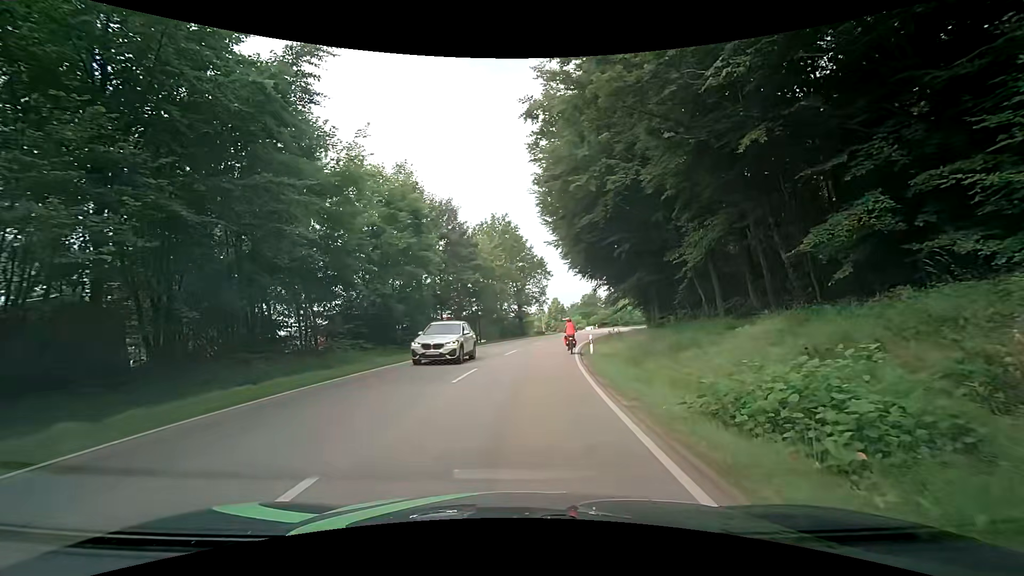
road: secondary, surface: asphalt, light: Day
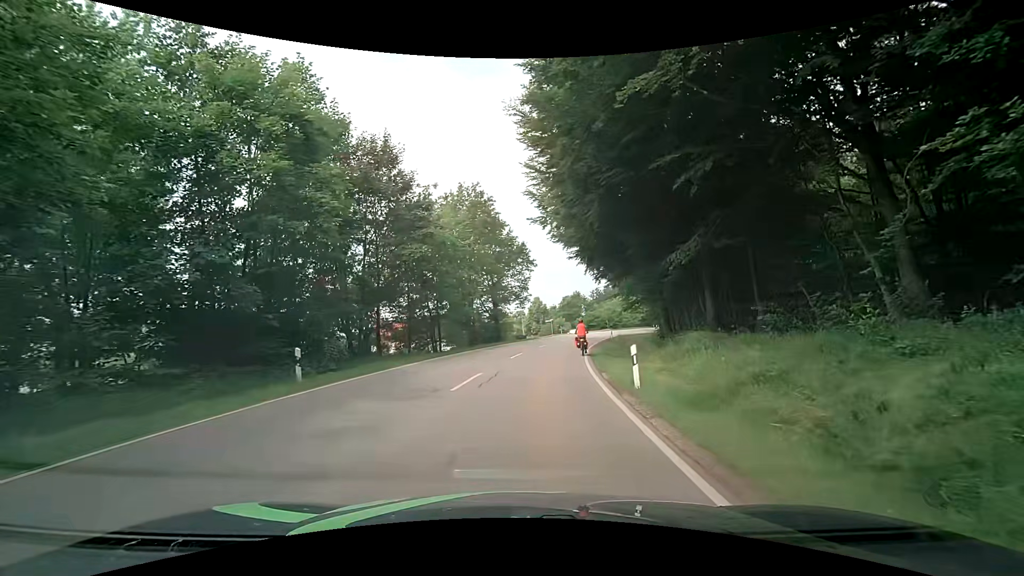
(+0.5, +13.1) m; +4°
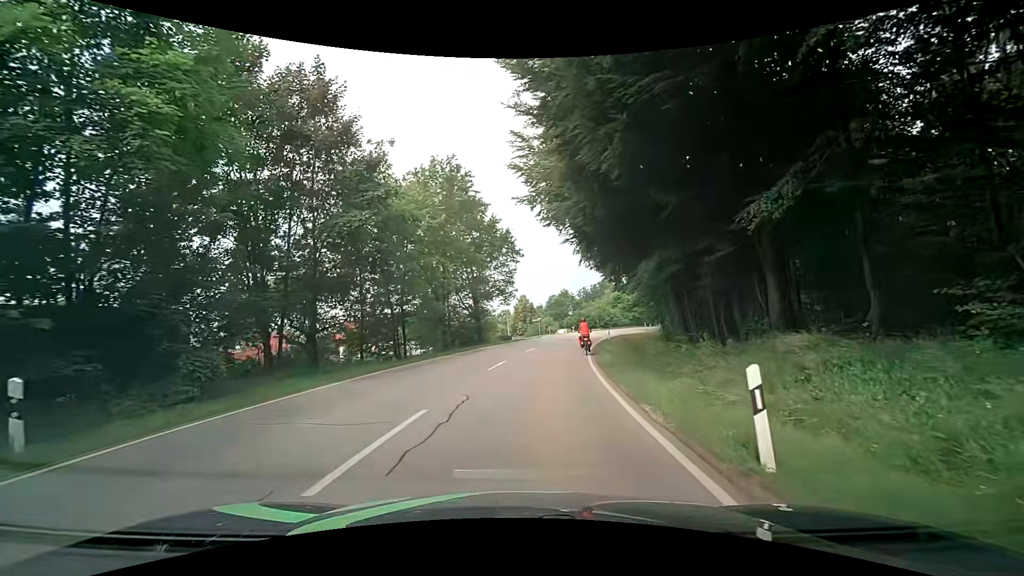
(0.0, +6.8) m; 0°
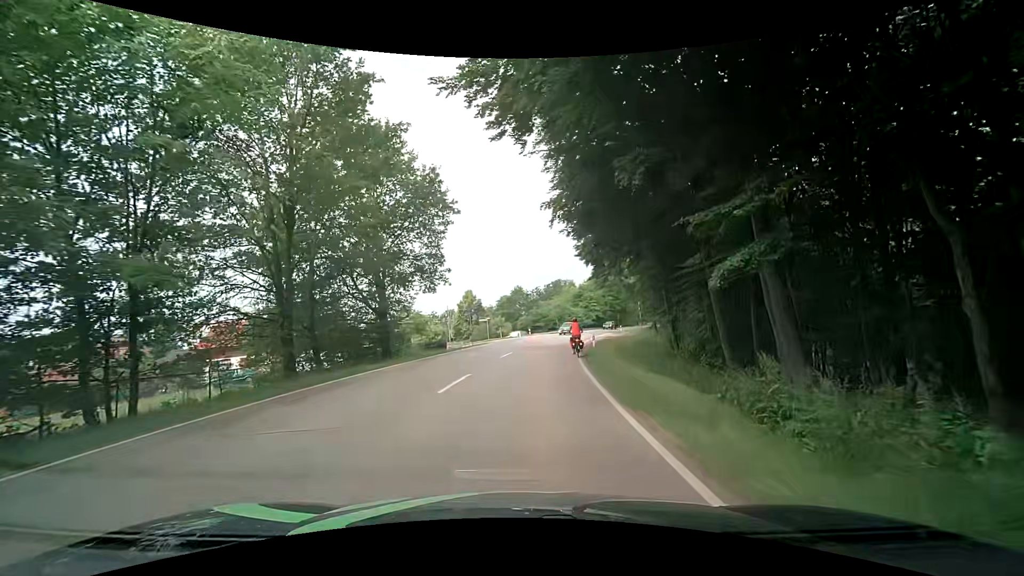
(+1.2, +17.2) m; +7°
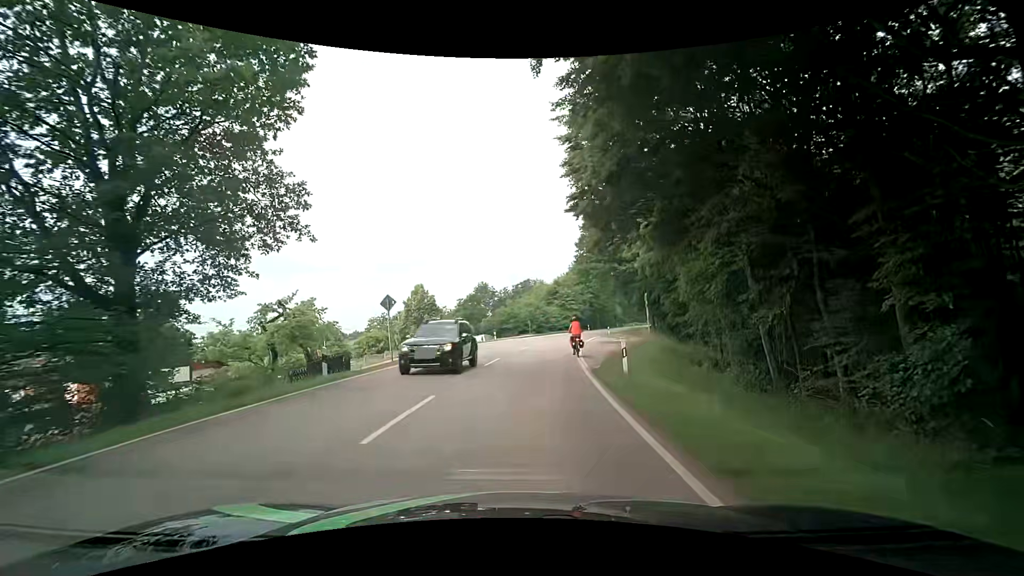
(+0.2, +16.1) m; +5°
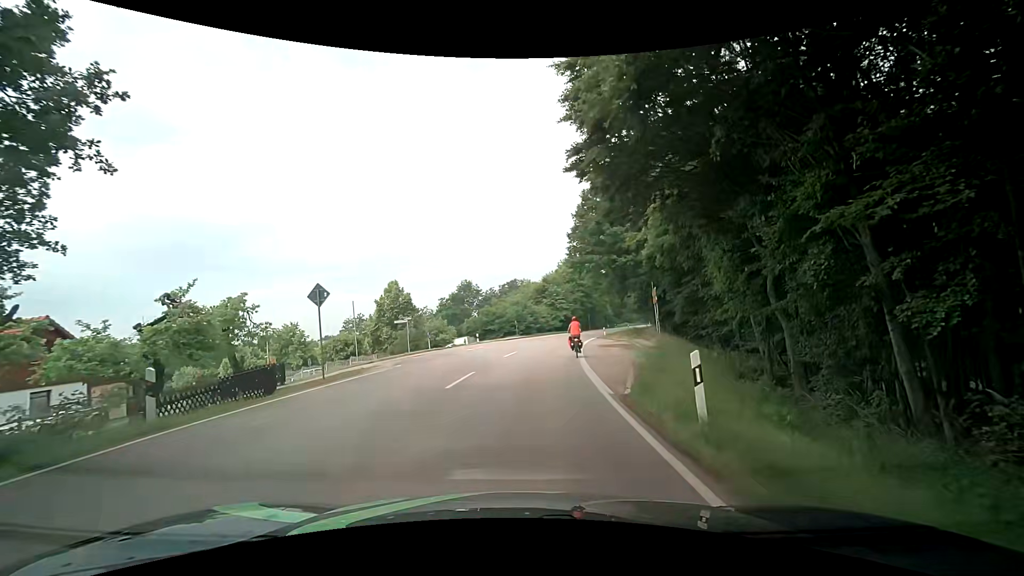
(0.0, +6.5) m; -1°
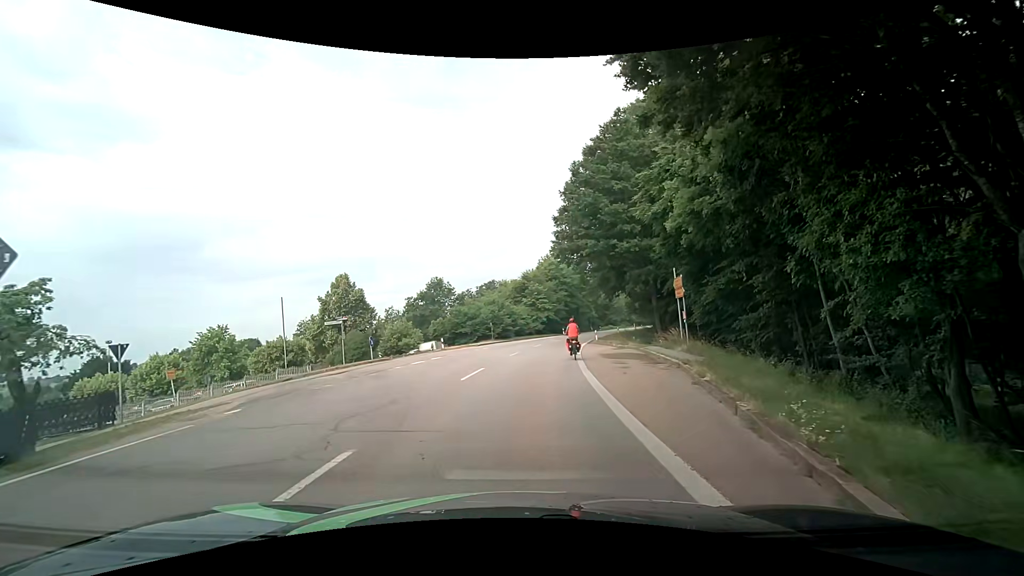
(+0.4, +9.5) m; +4°
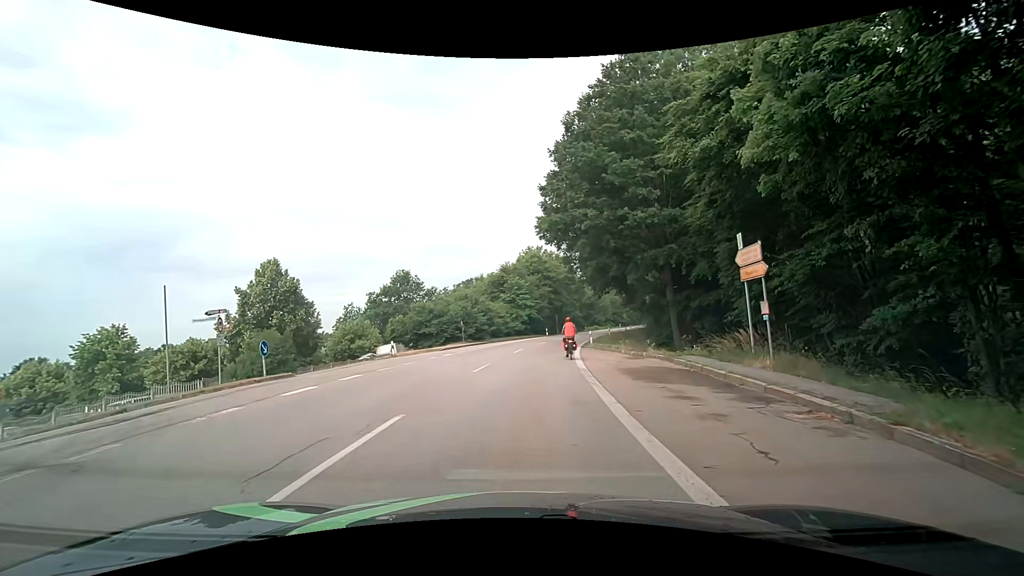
(+0.2, +9.7) m; +3°
